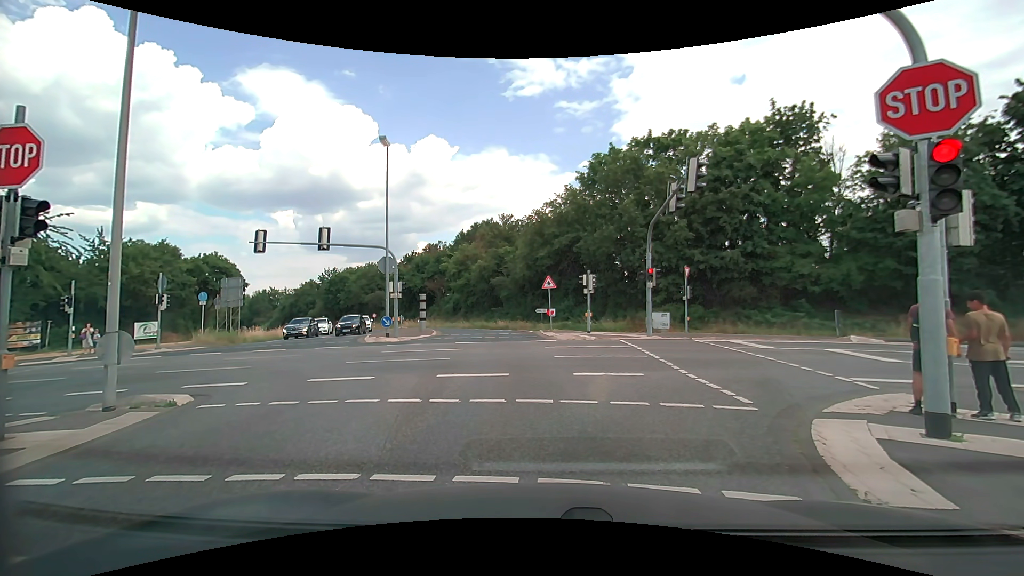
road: secondary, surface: asphalt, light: Day
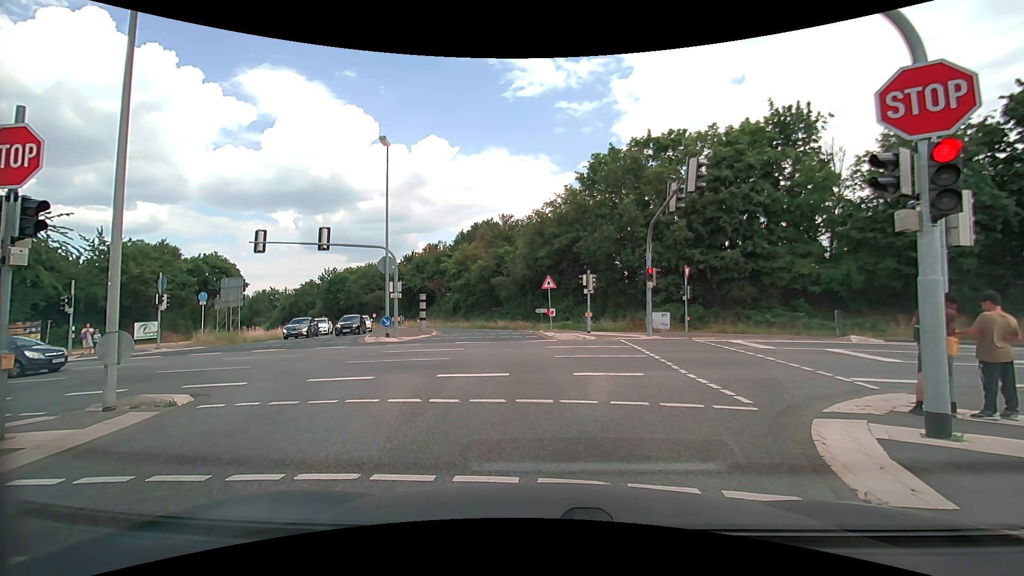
(0.0, 0.0) m; 0°
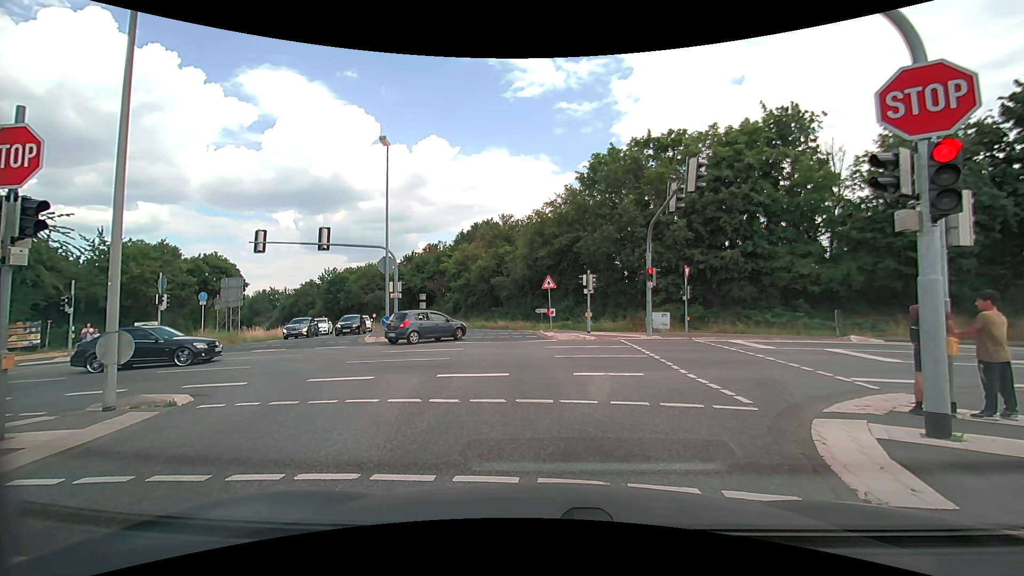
(0.0, 0.0) m; 0°
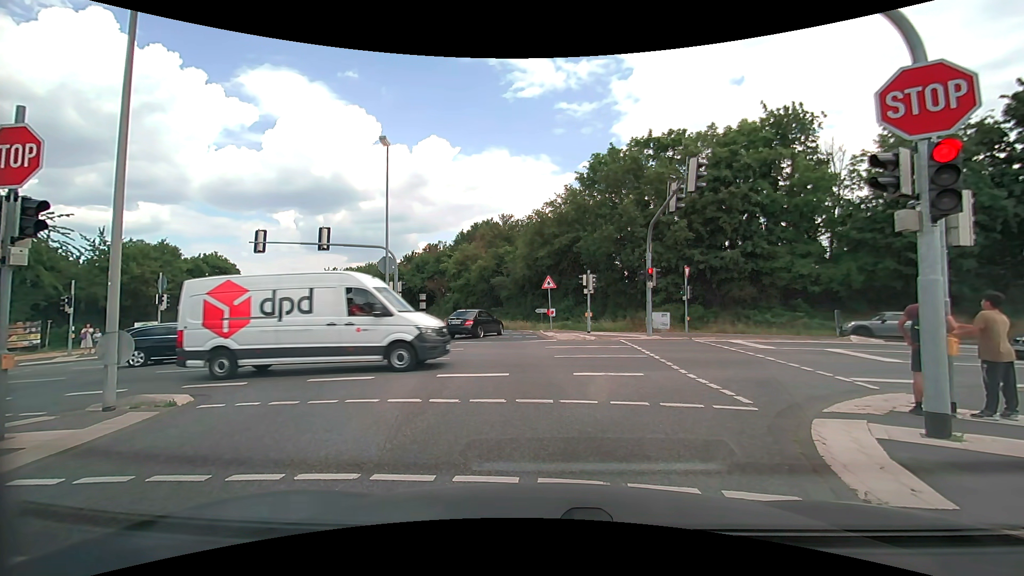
(0.0, 0.0) m; 0°
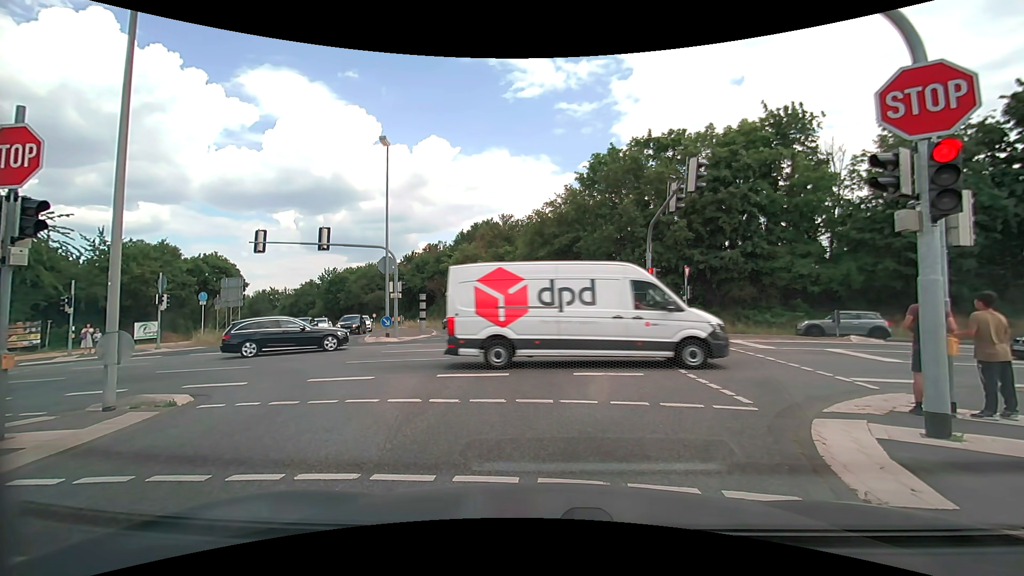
(0.0, 0.0) m; 0°
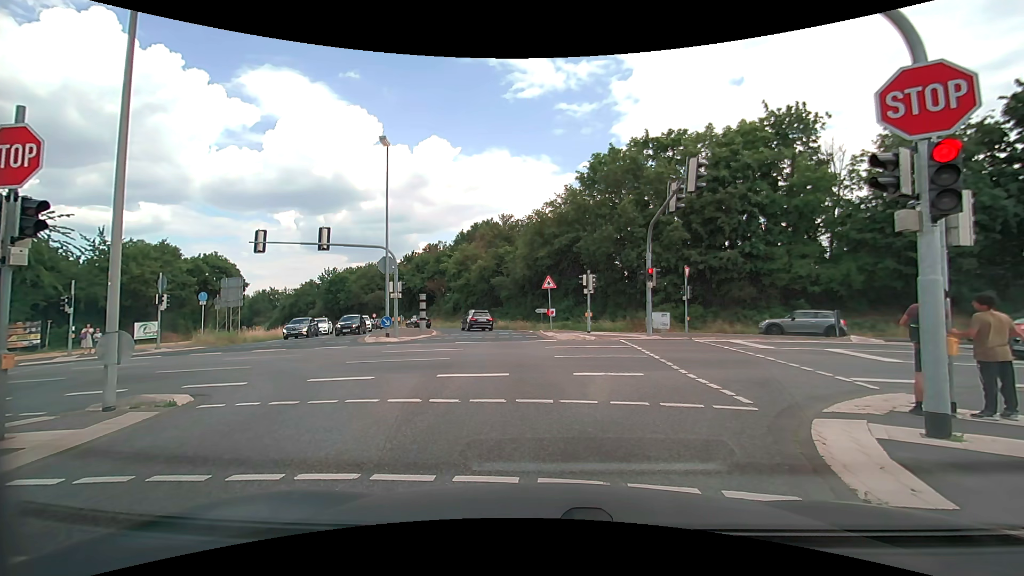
(0.0, 0.0) m; 0°
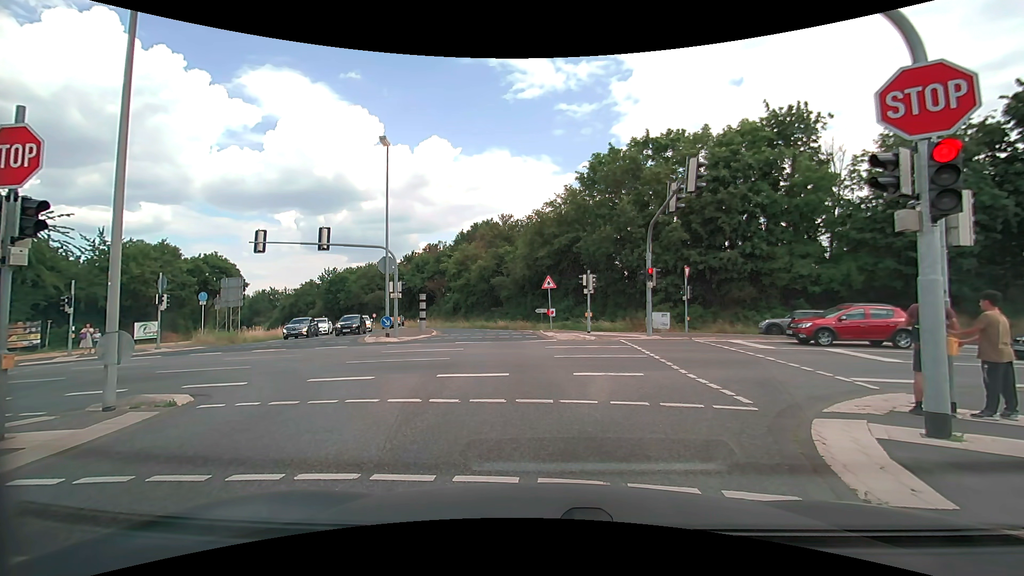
(0.0, 0.0) m; 0°
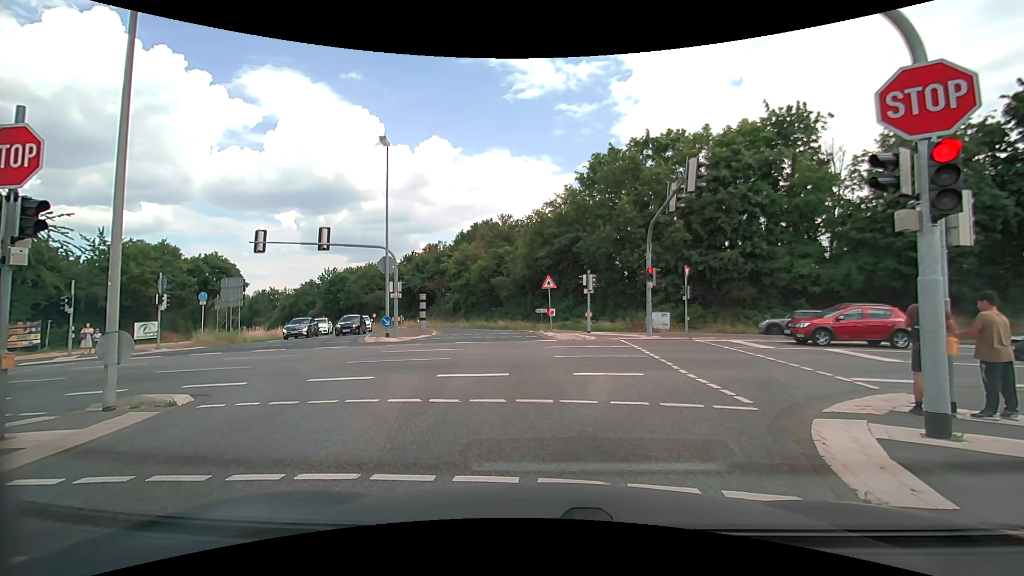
(0.0, 0.0) m; 0°
(-1, +10) (-2, +20) (-4, +30) (-7, +39) (-10, +49) (-15, +57) (-21, +66) (-26, +74) (-32, +82) (-39, +90) m
